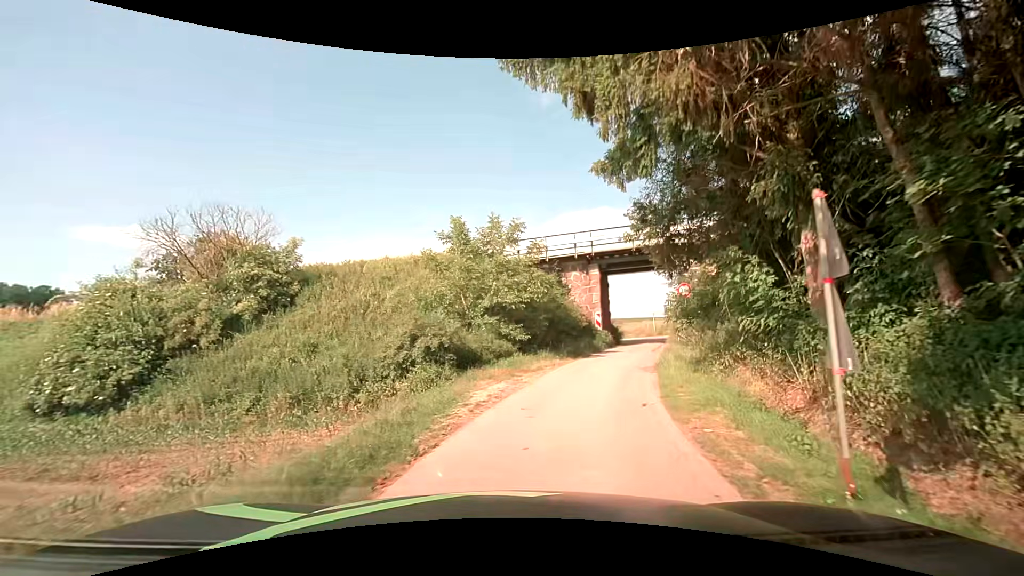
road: unclassified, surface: asphalt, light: Day
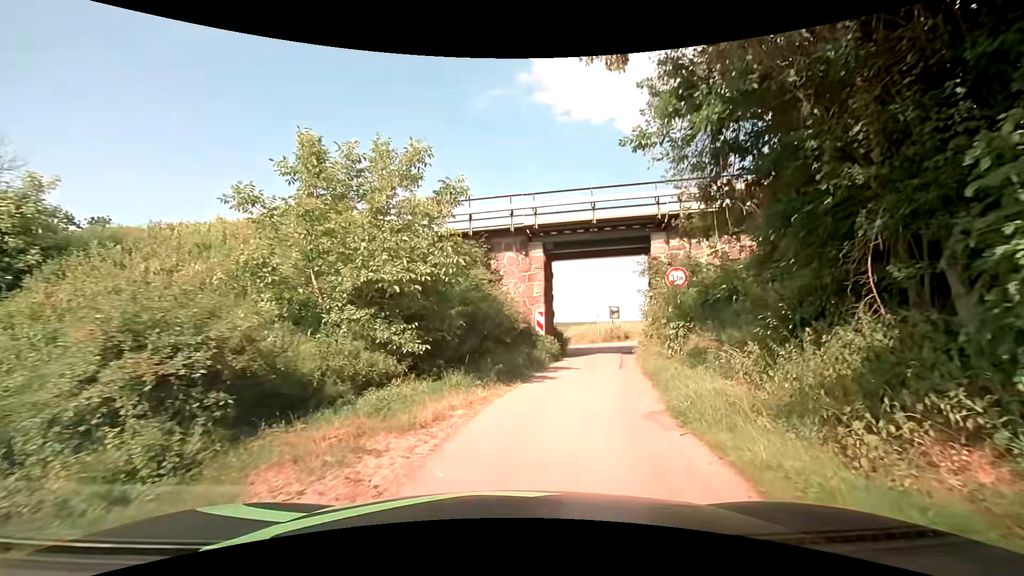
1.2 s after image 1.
(+0.5, +8.0) m; +7°
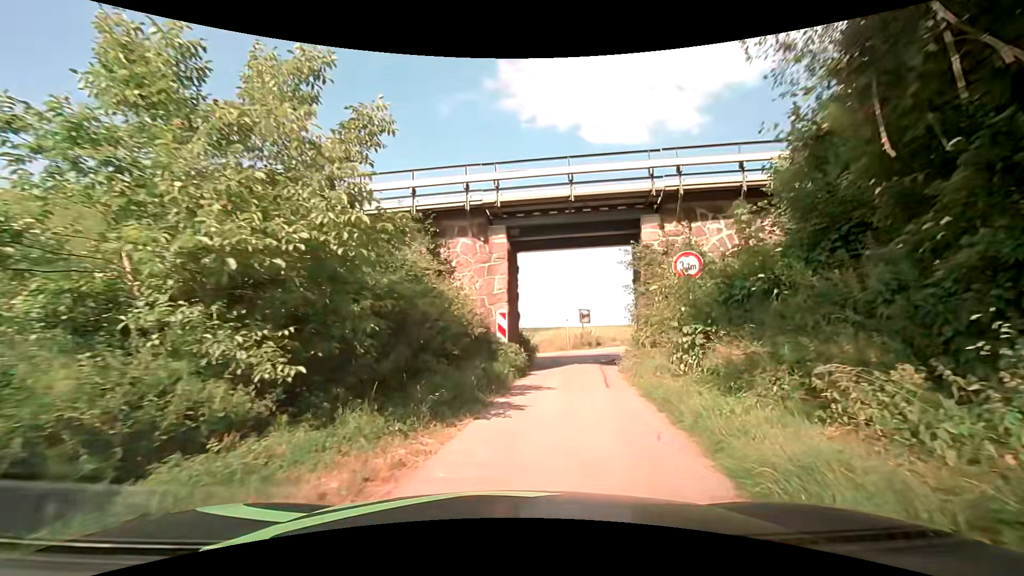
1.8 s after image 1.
(+0.1, +3.9) m; +4°
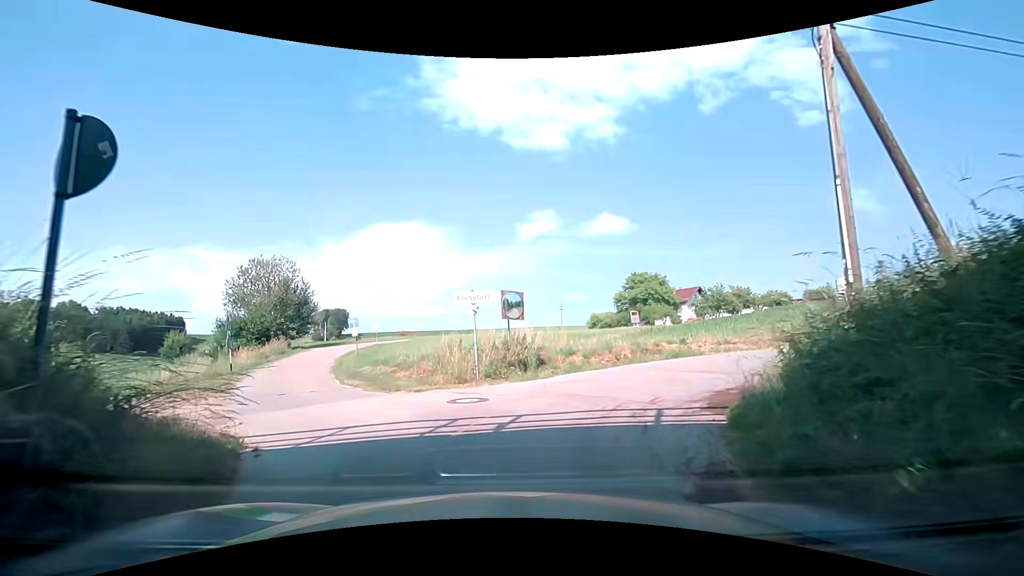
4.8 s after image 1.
(+2.2, +16.6) m; +6°
